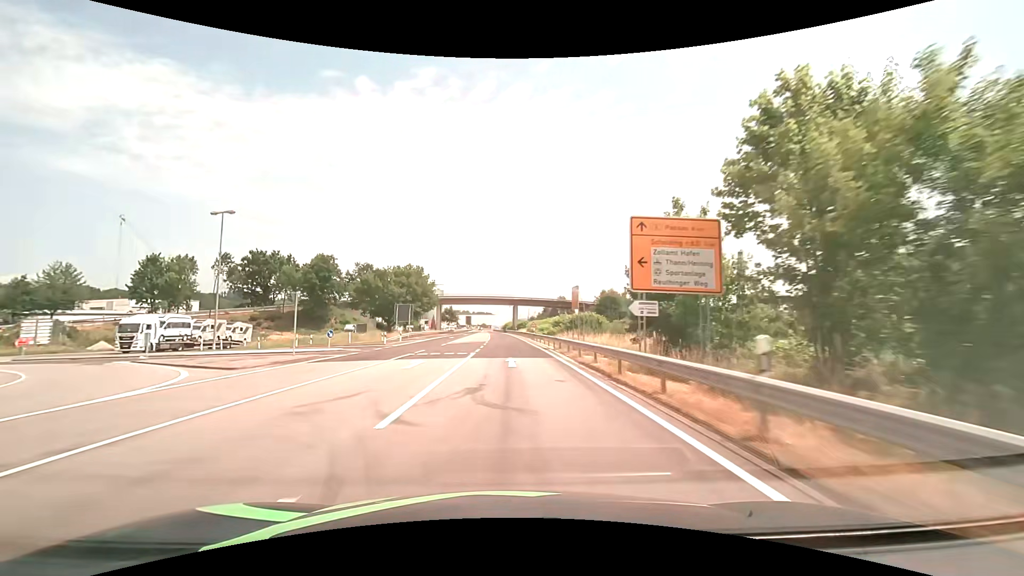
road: primary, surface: asphalt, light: Day
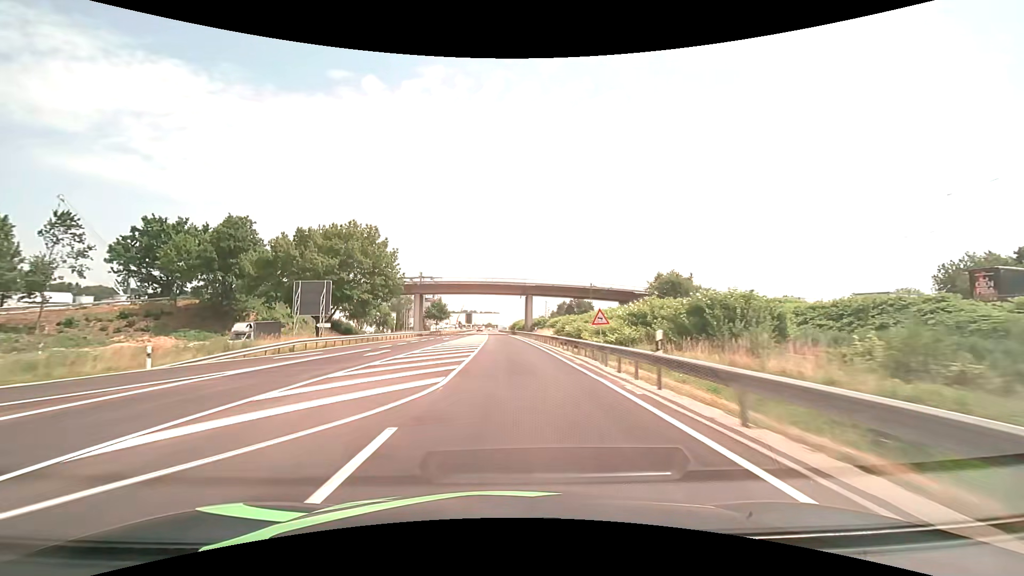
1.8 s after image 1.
(-0.3, +43.0) m; -1°
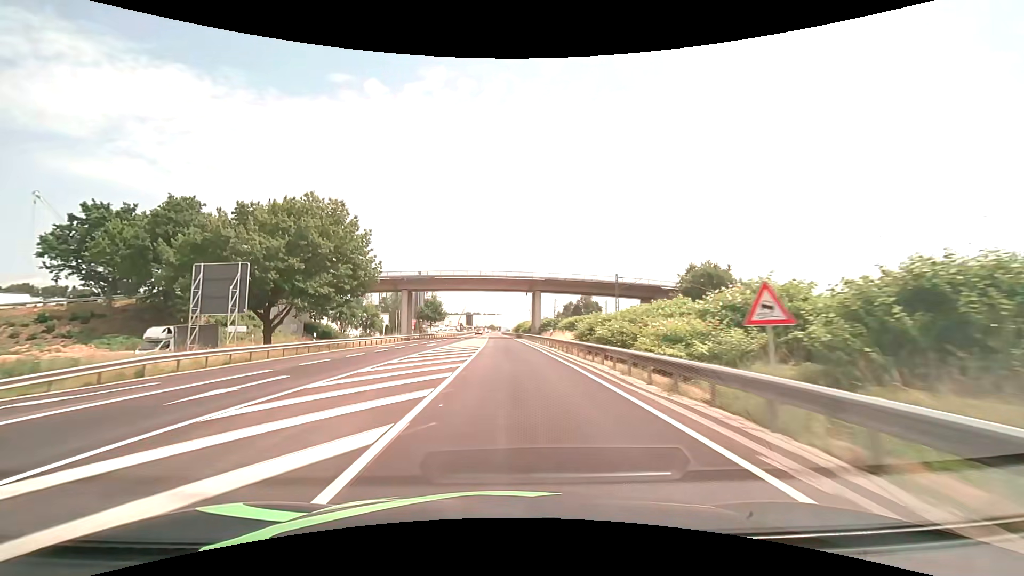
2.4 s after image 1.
(0.0, +14.2) m; 0°
(0, +10) (0, +20) (0, +30) (-1, +40) (-1, +50) (-1, +60) (-1, +70) (-2, +80) (-2, +90) (-2, +100) m
